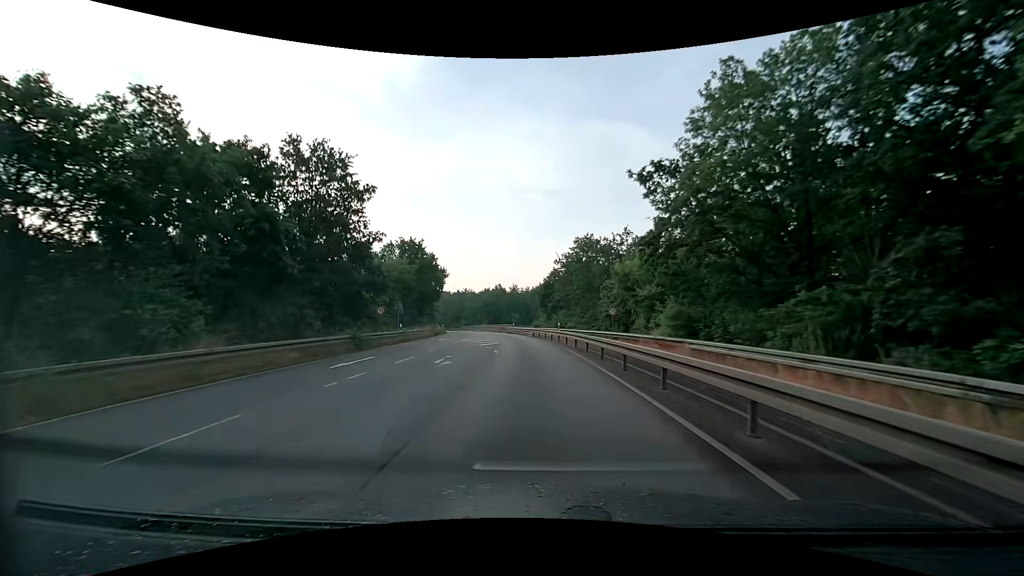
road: secondary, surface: asphalt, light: Day
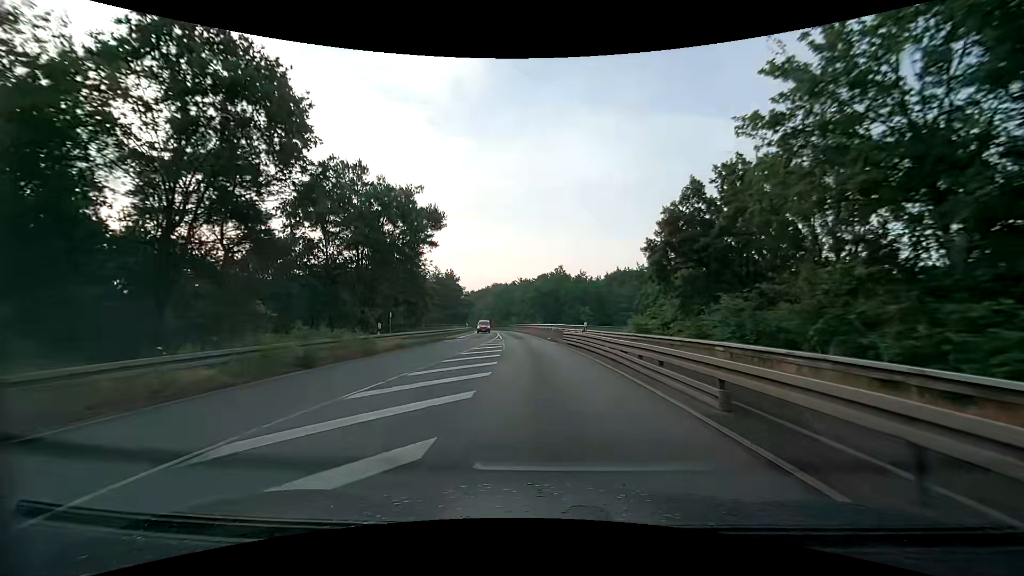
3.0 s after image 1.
(-2.3, +41.7) m; -7°
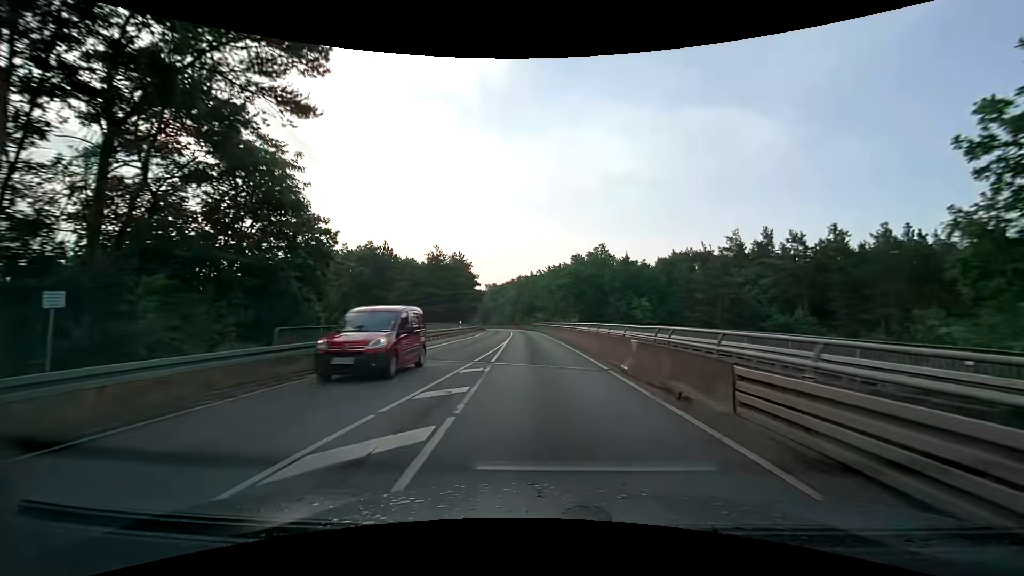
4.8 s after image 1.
(-0.7, +25.5) m; -3°
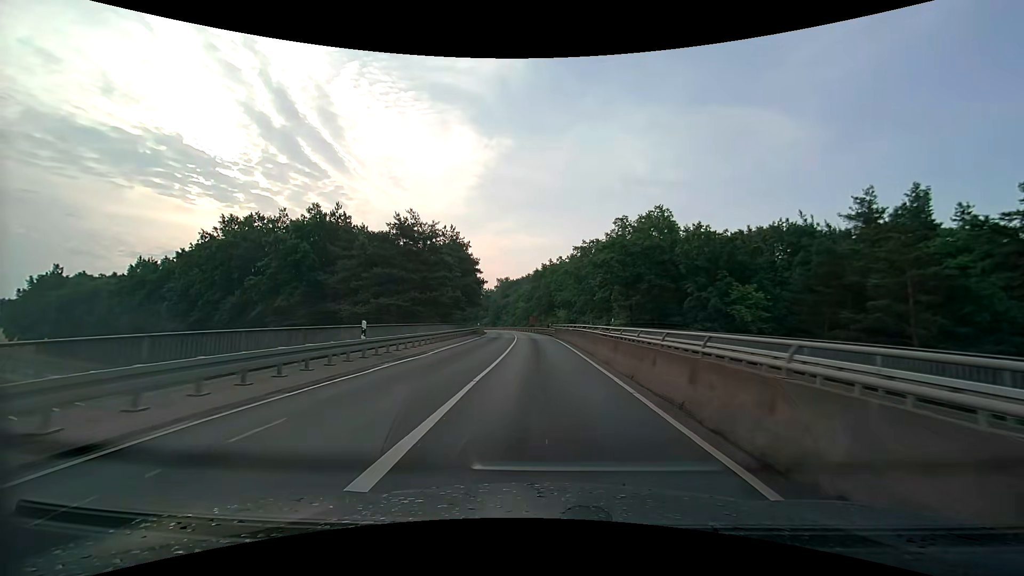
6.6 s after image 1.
(-0.6, +26.0) m; -2°
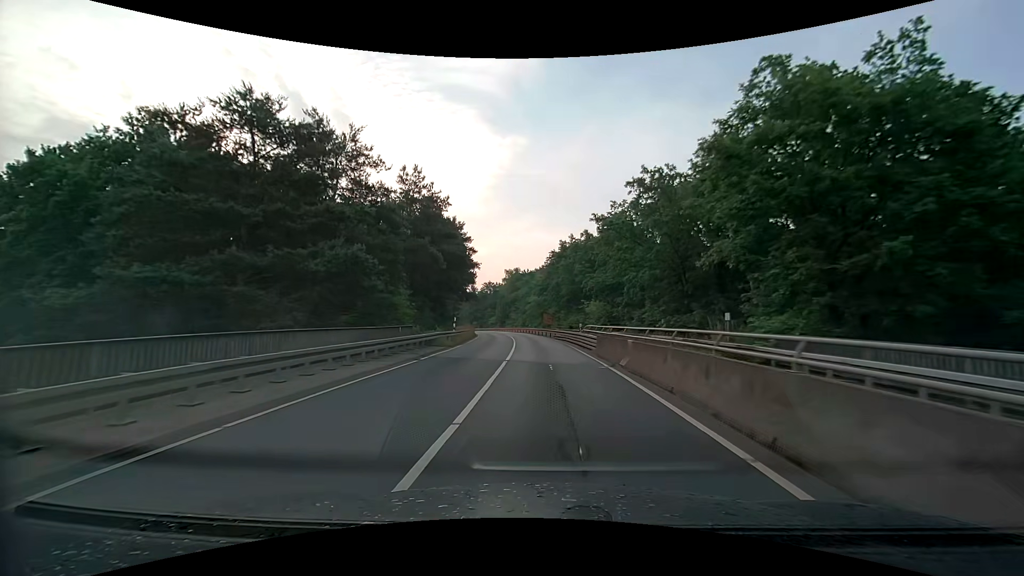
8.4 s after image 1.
(-0.5, +26.4) m; -2°
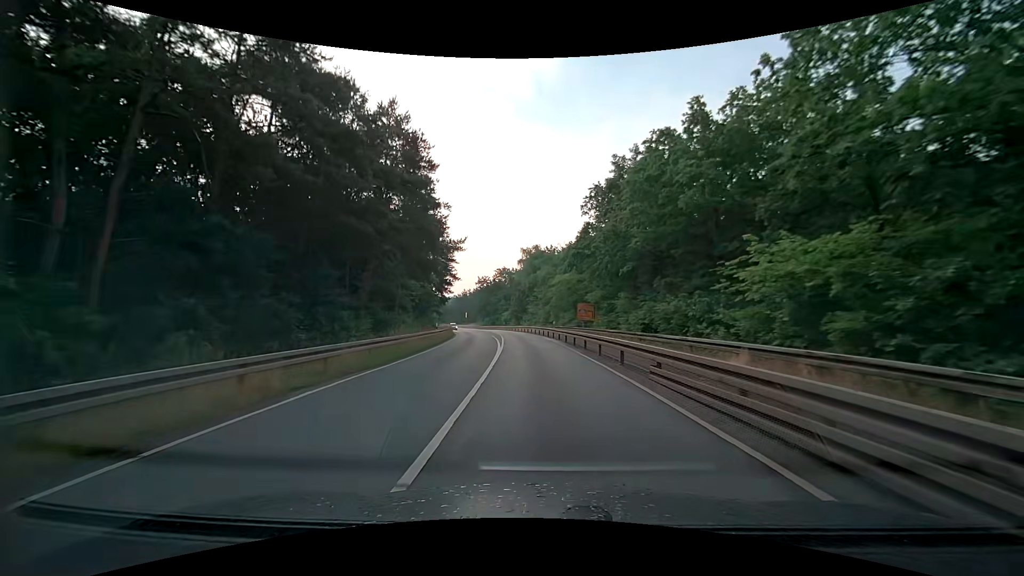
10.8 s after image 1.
(-0.8, +34.8) m; -3°
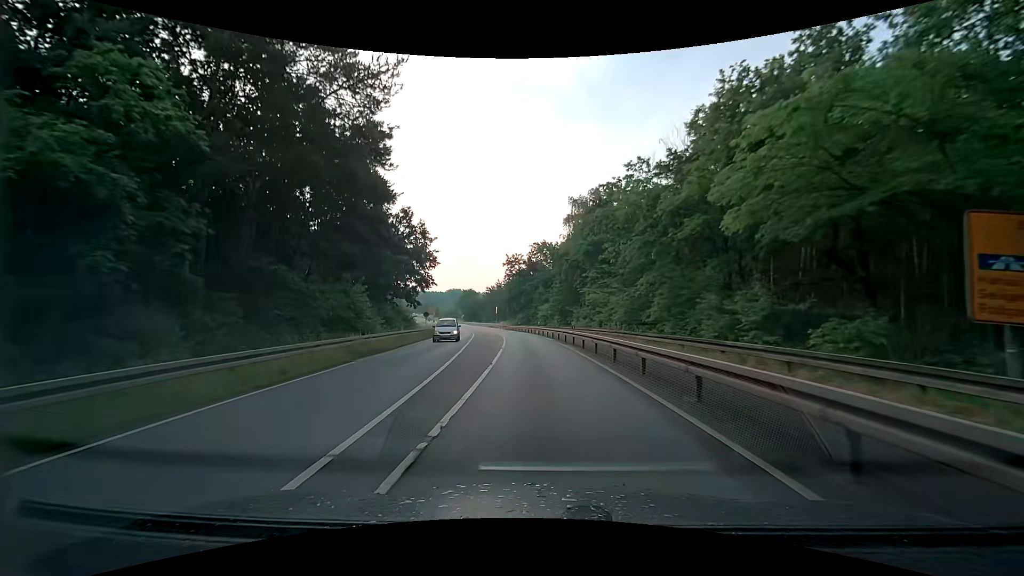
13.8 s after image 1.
(-1.8, +42.5) m; -5°
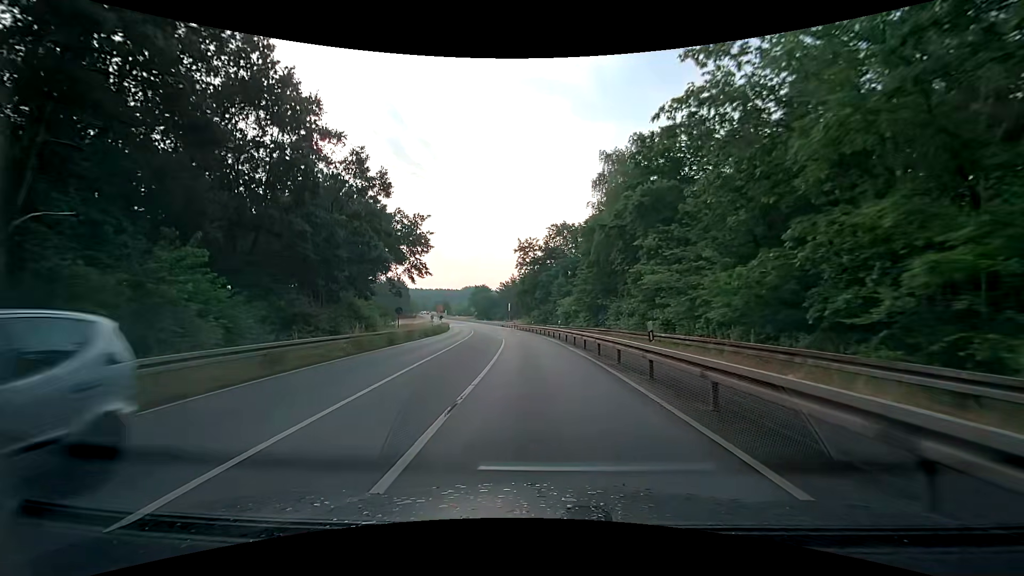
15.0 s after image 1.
(-0.2, +16.8) m; -2°
(0, +10) (-1, +20) (-1, +30) (-2, +40) (-4, +50) (-6, +60) (-8, +69) (-10, +79) (-11, +89) (-13, +99) m
